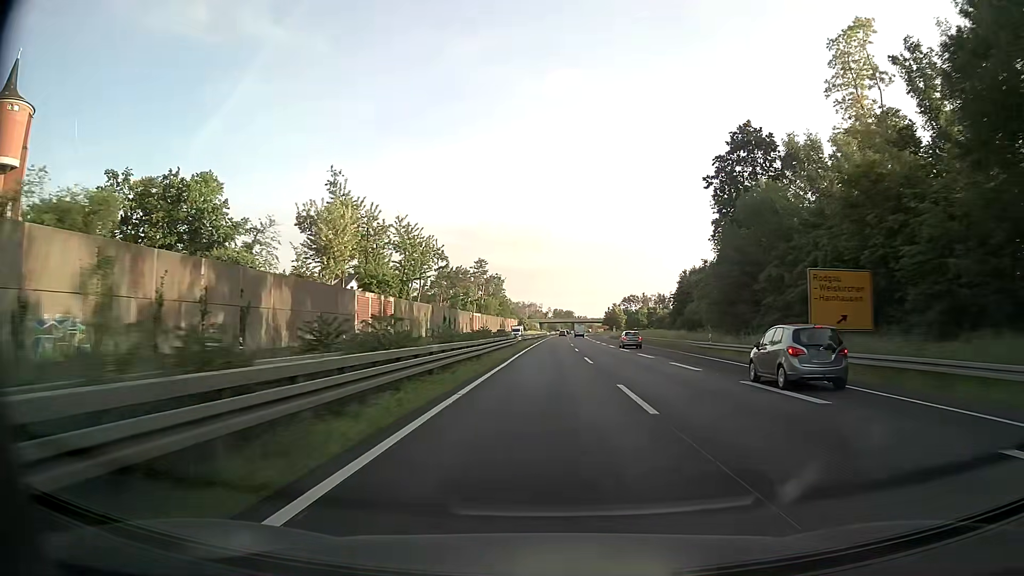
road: trunk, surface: asphalt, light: Day
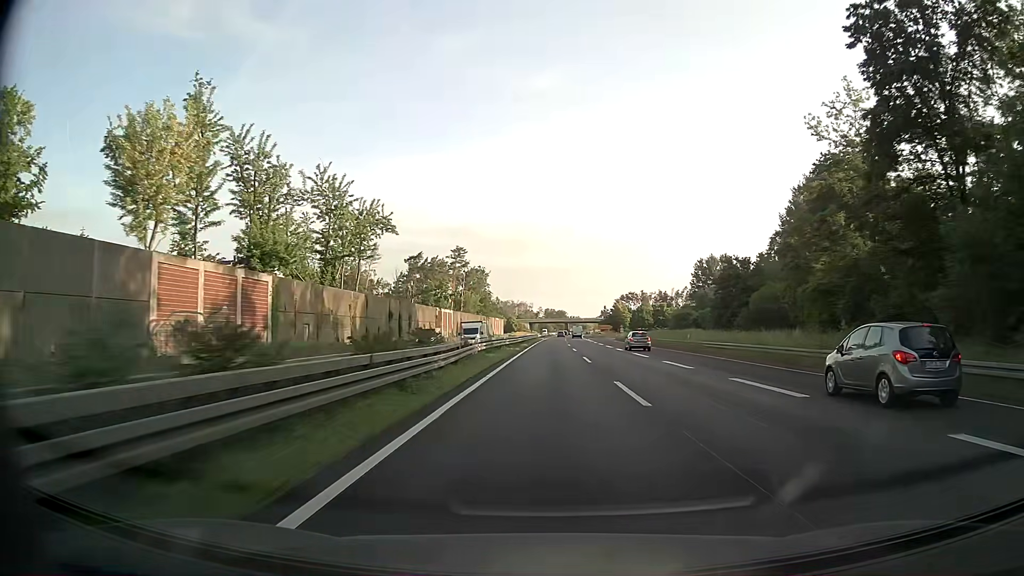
(+0.2, +34.8) m; +1°
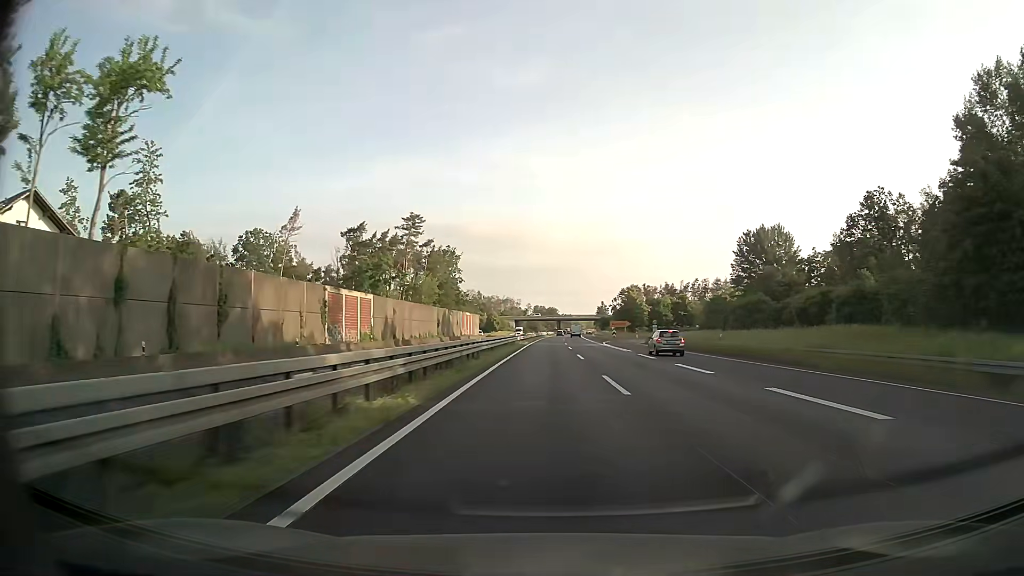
(+0.4, +52.3) m; +1°
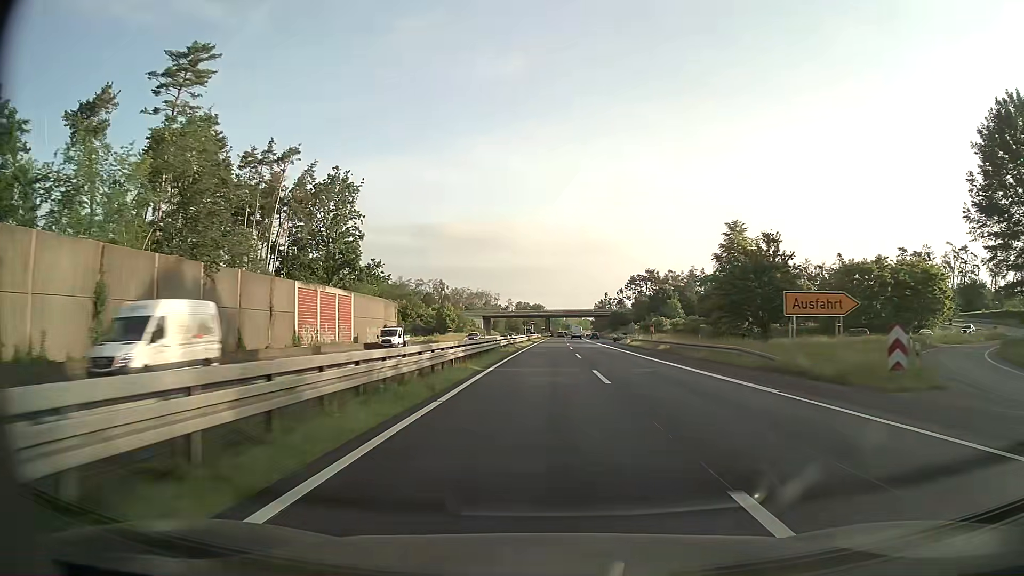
(+0.9, +87.0) m; +1°
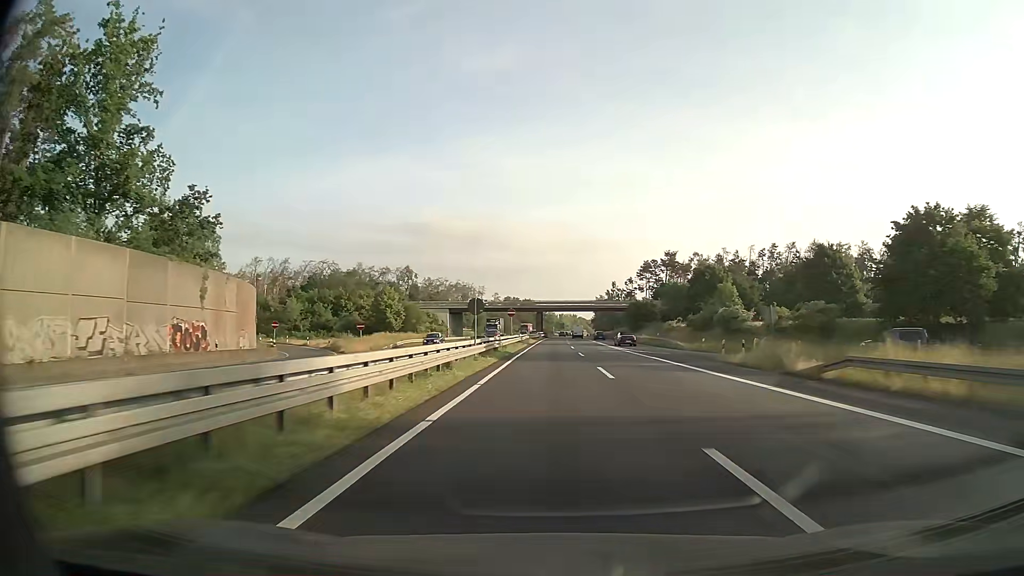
(+0.3, +52.0) m; +1°
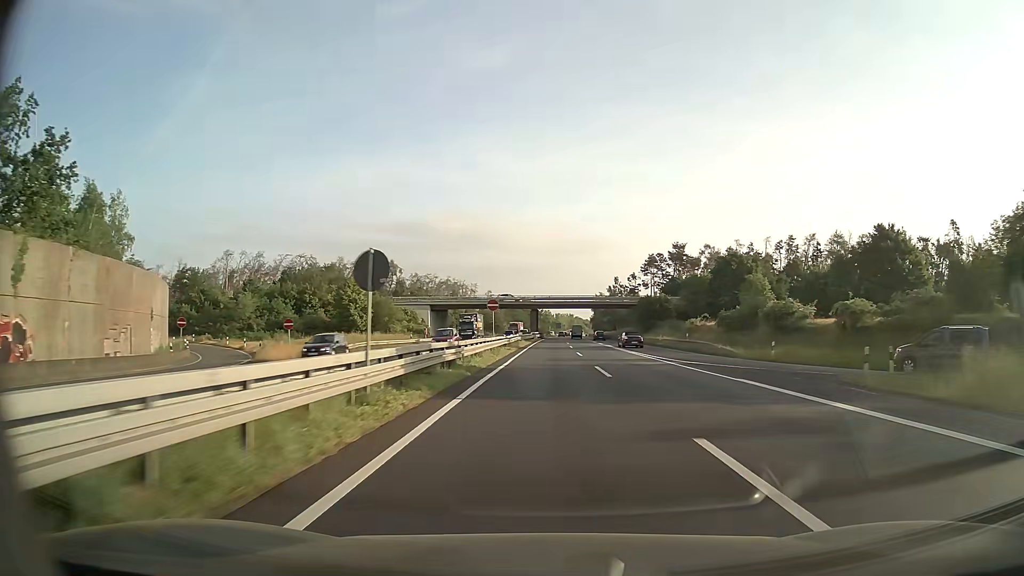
(+0.1, +17.3) m; 0°
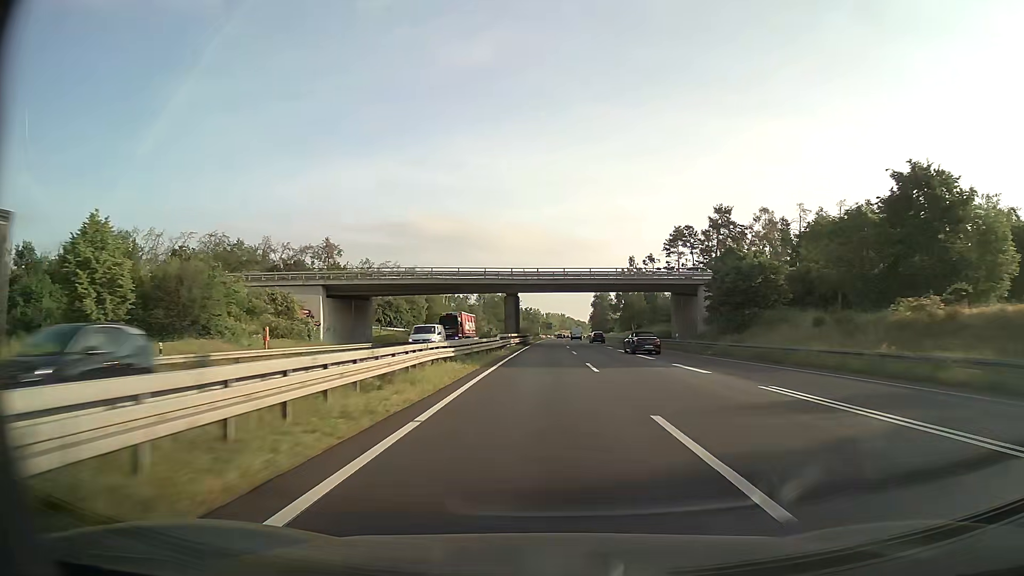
(+0.5, +51.8) m; +1°
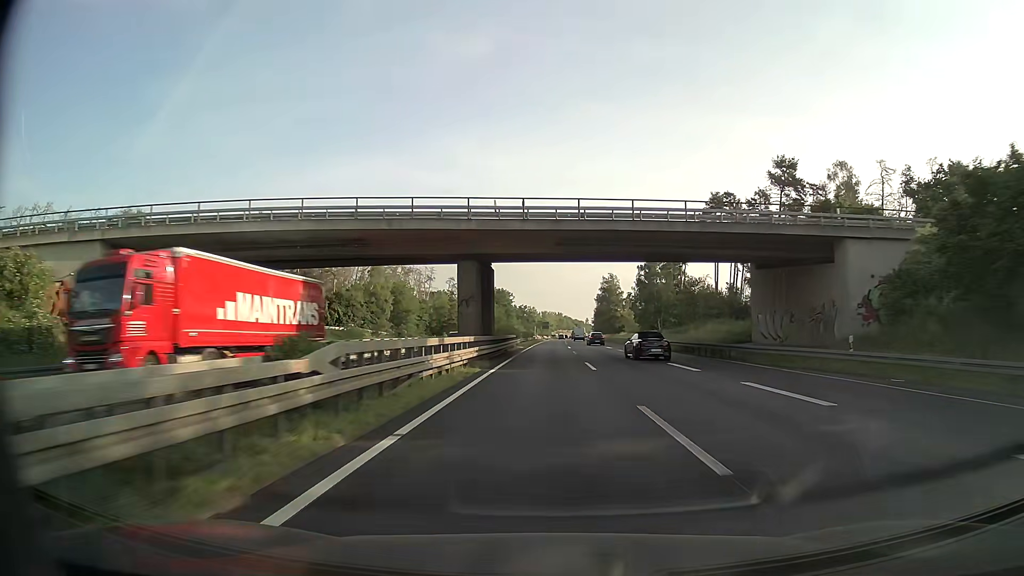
(+0.1, +34.4) m; 0°
(0, +10) (0, +20) (0, +30) (0, +40) (0, +50) (0, +60) (0, +70) (+1, +80) (+1, +90) (+1, +100) m
